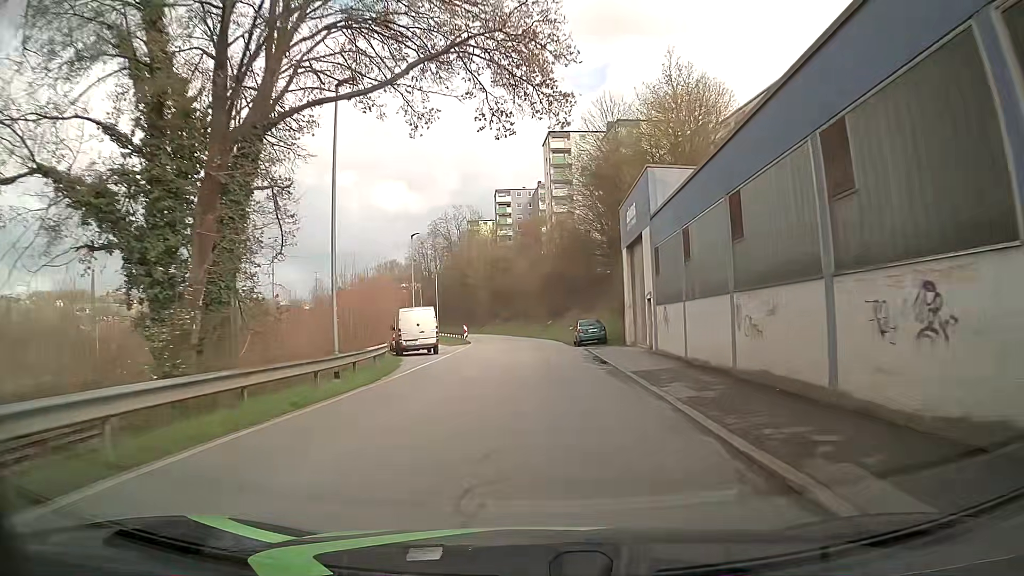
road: residential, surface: asphalt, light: Day
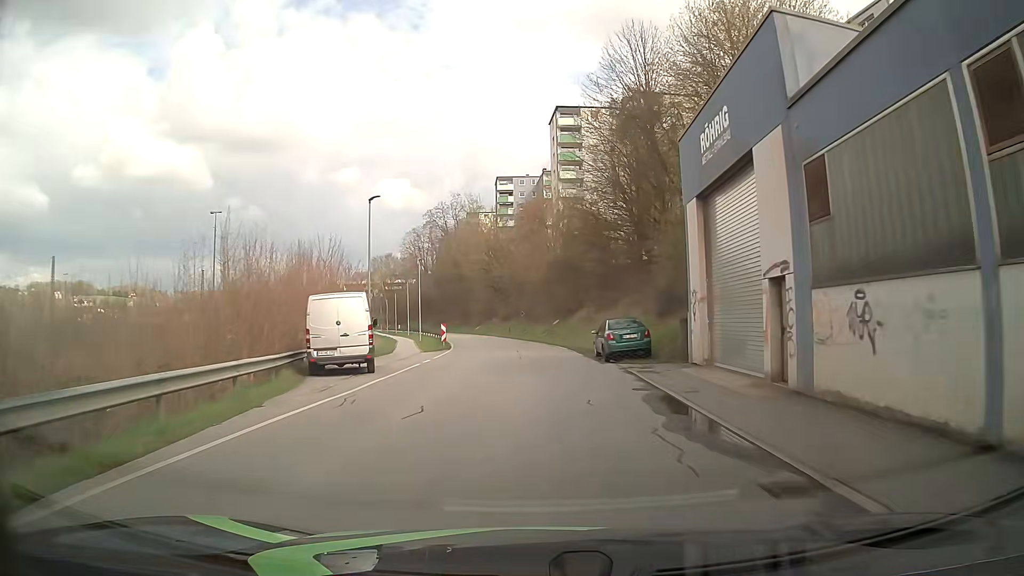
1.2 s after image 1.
(0.0, +13.7) m; 0°
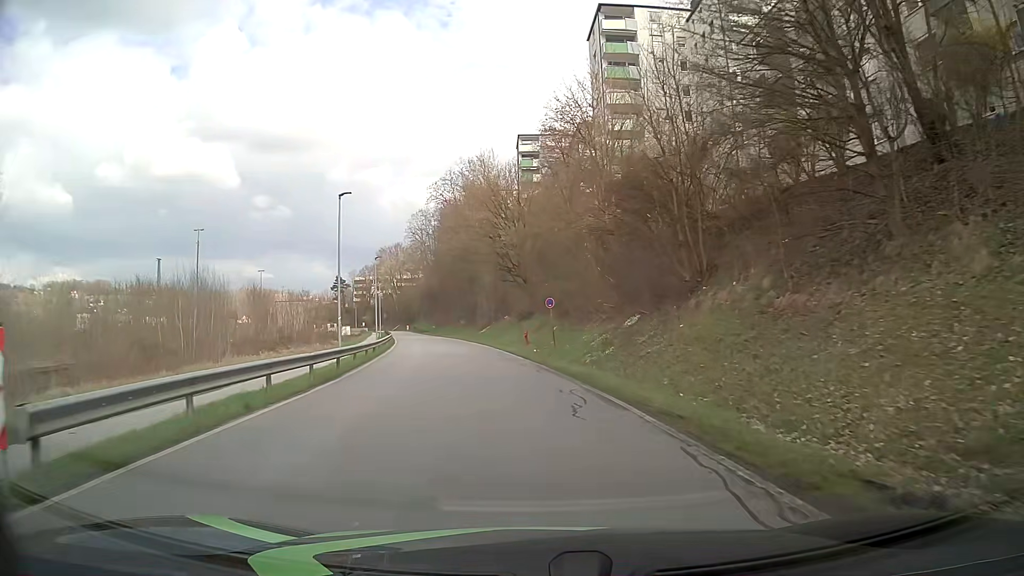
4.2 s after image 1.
(-0.4, +34.4) m; -3°
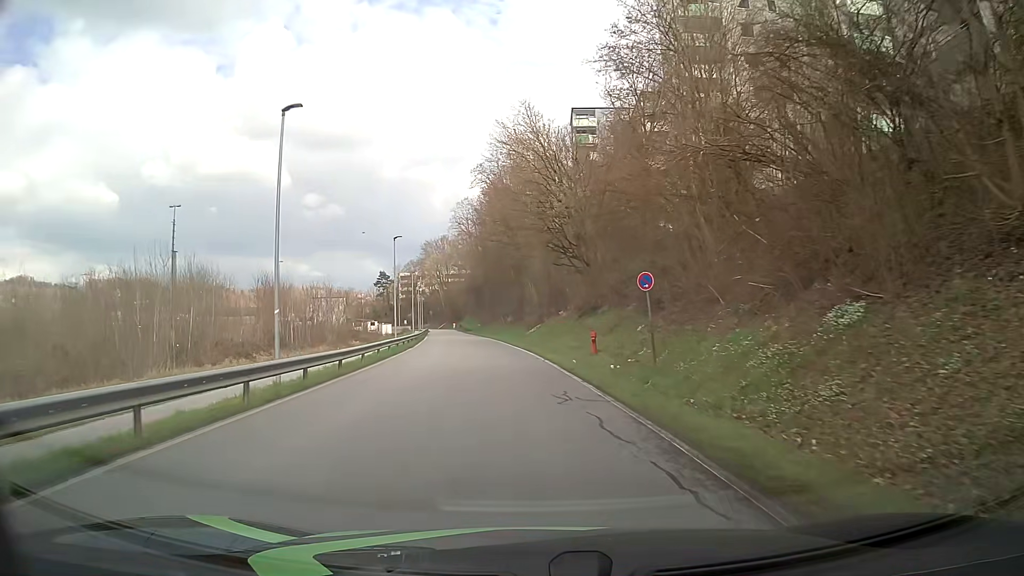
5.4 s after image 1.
(-0.5, +13.8) m; -4°
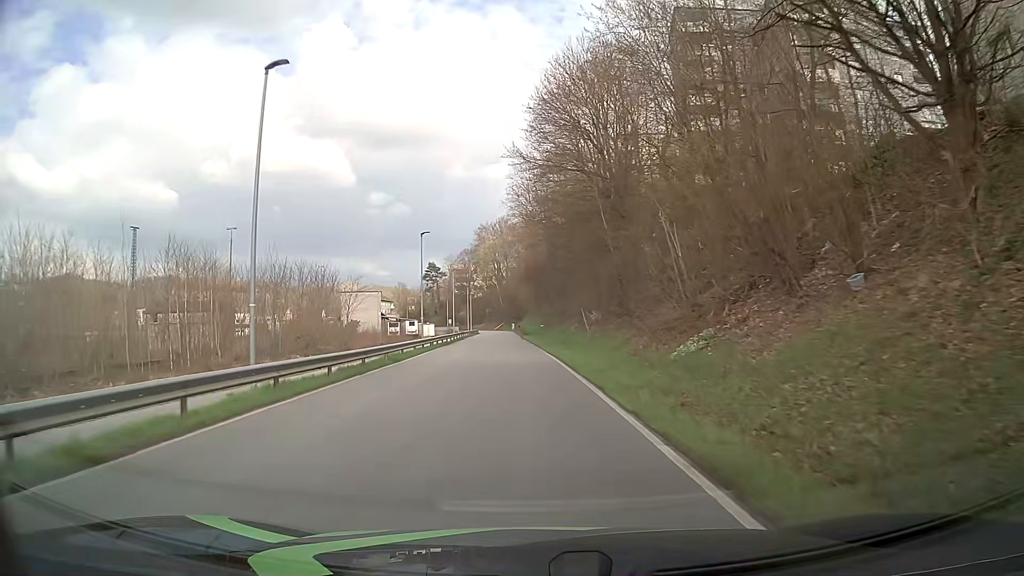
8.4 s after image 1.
(-2.2, +35.3) m; -6°
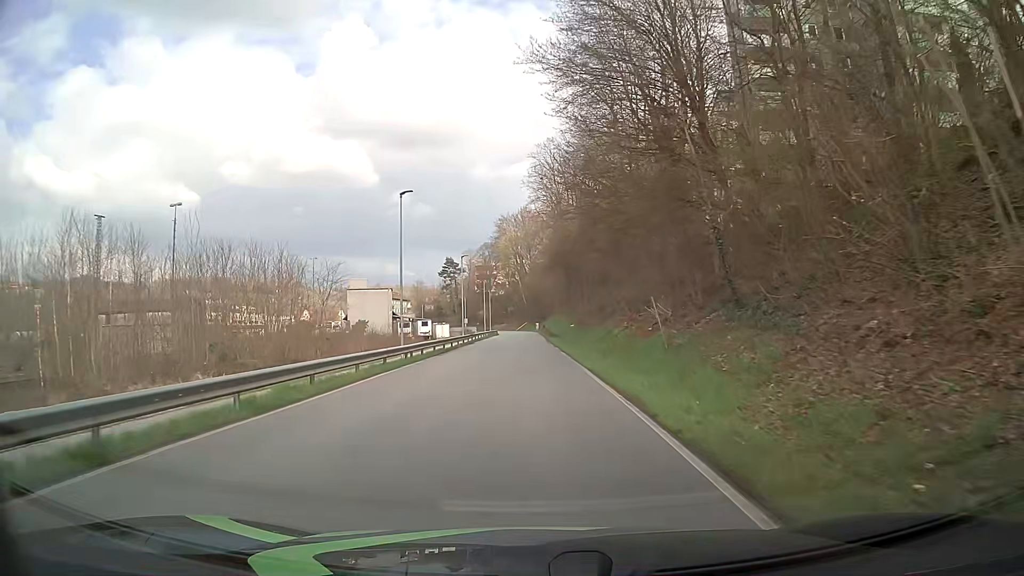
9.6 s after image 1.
(-0.2, +14.8) m; -2°
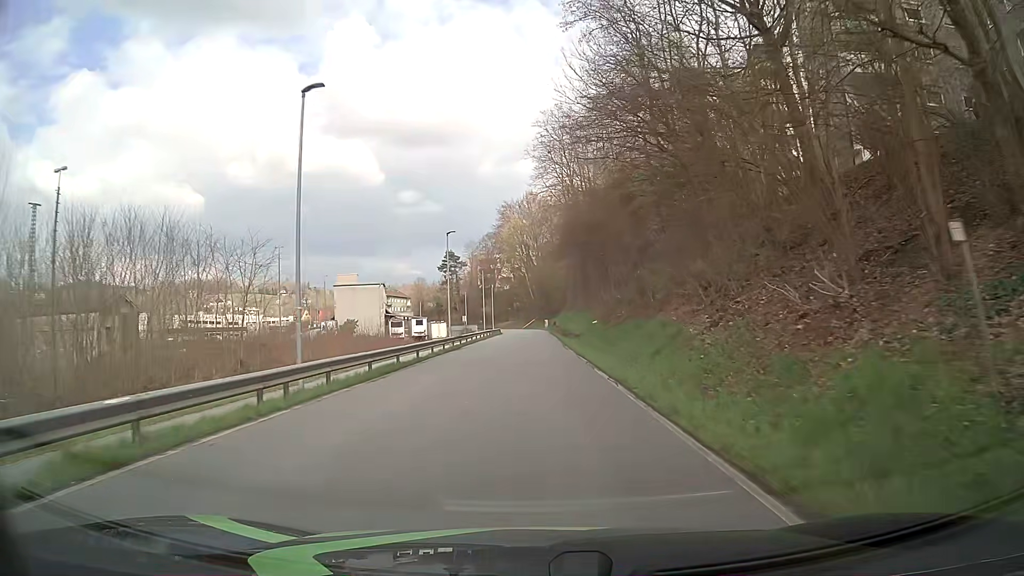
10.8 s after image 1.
(-0.1, +15.1) m; 0°
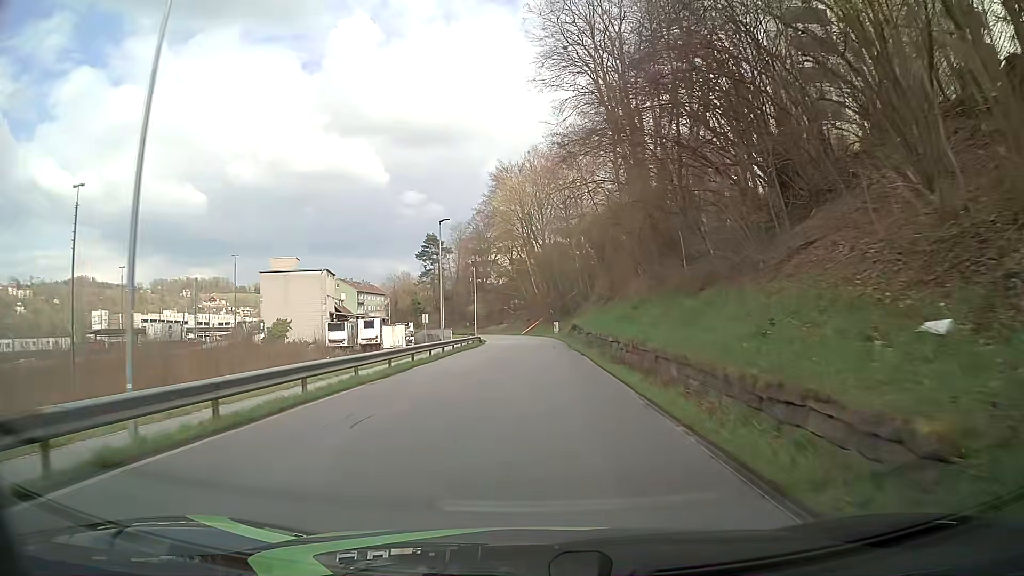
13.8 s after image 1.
(-0.2, +38.2) m; 0°
(0, +10) (0, +20) (0, +30) (0, +40) (0, +50) (-1, +60) (-1, +70) (-3, +80) (-5, +90) (-8, +99) m
